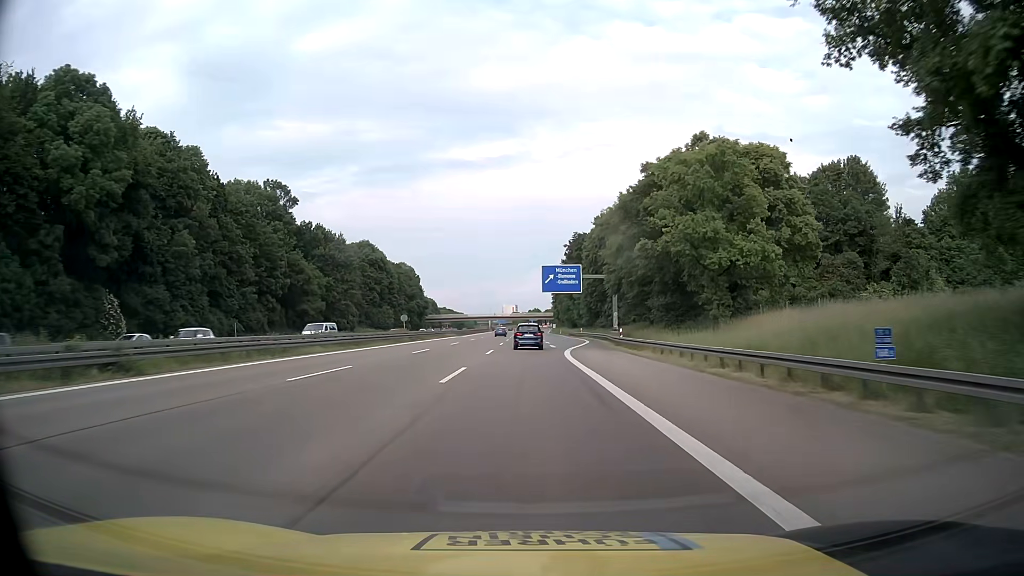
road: motorway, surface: asphalt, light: Day
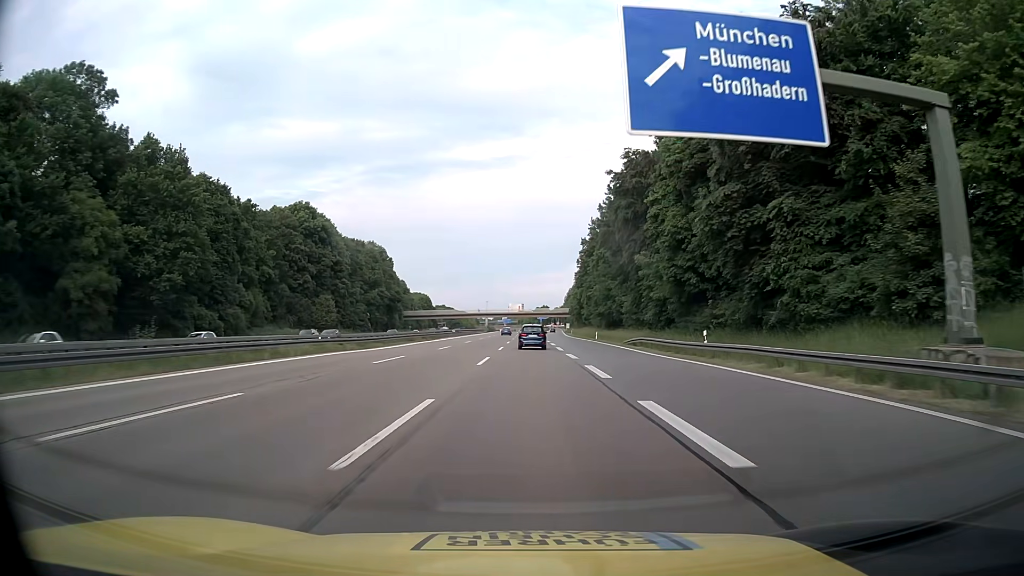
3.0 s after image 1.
(-0.1, +64.3) m; 0°
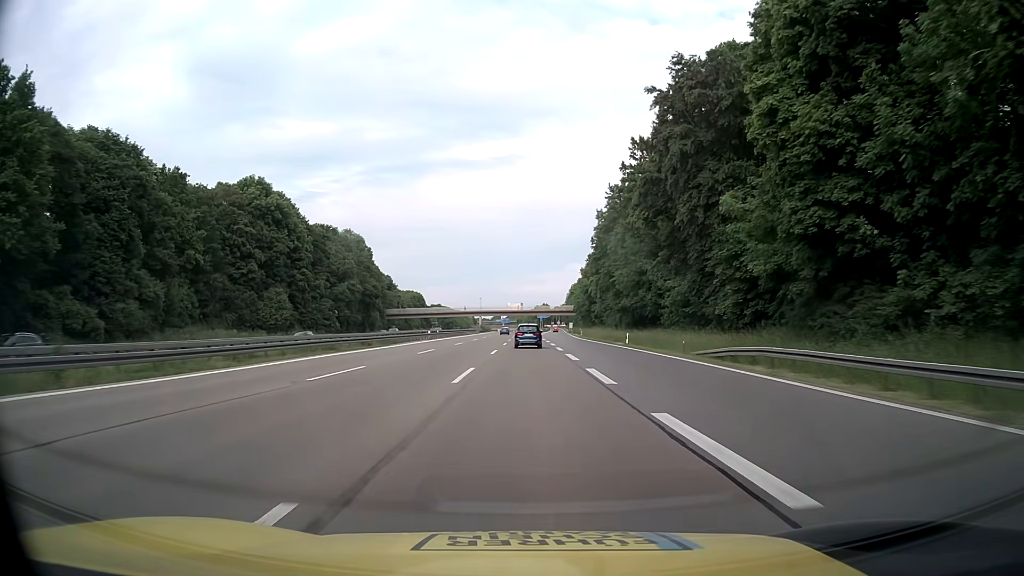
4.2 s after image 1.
(0.0, +25.7) m; 0°
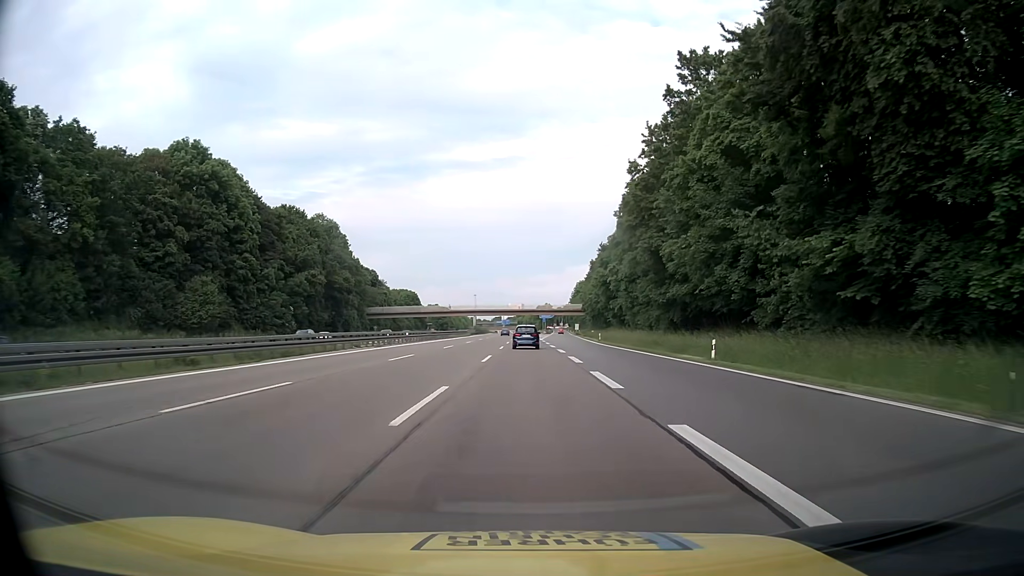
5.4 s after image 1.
(0.0, +25.7) m; 0°
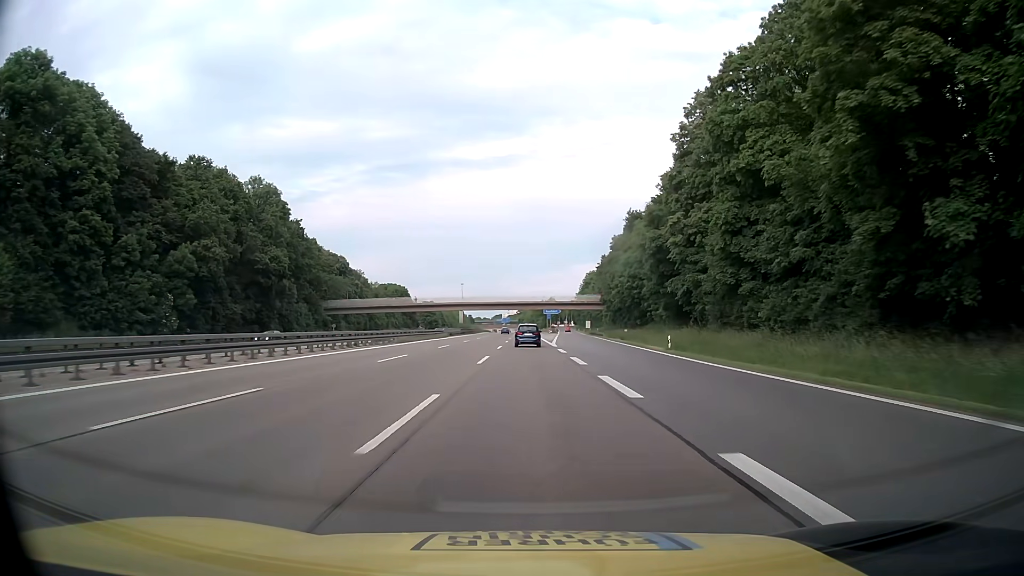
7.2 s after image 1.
(-0.1, +38.4) m; 0°
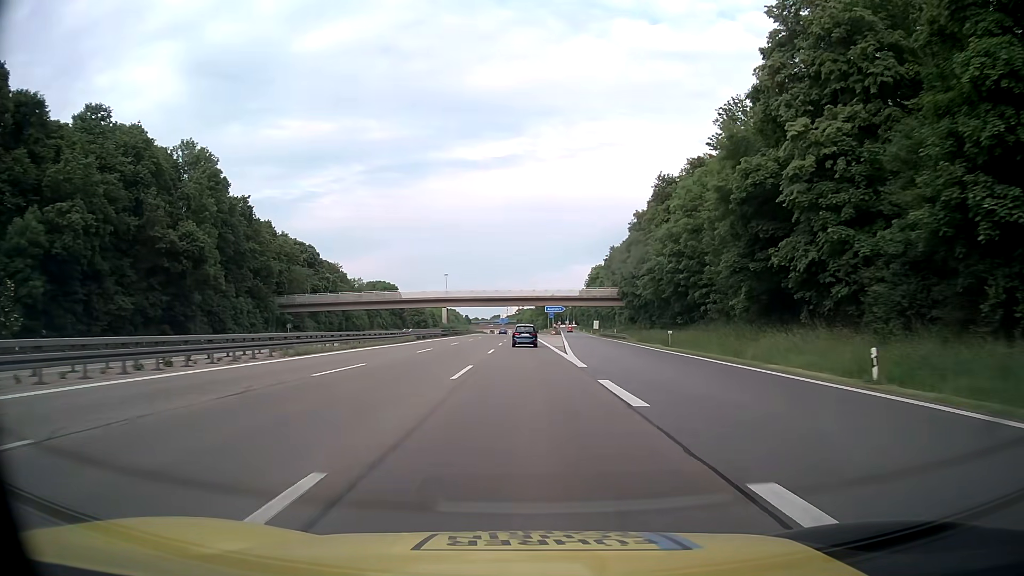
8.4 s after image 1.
(+0.1, +25.6) m; 0°
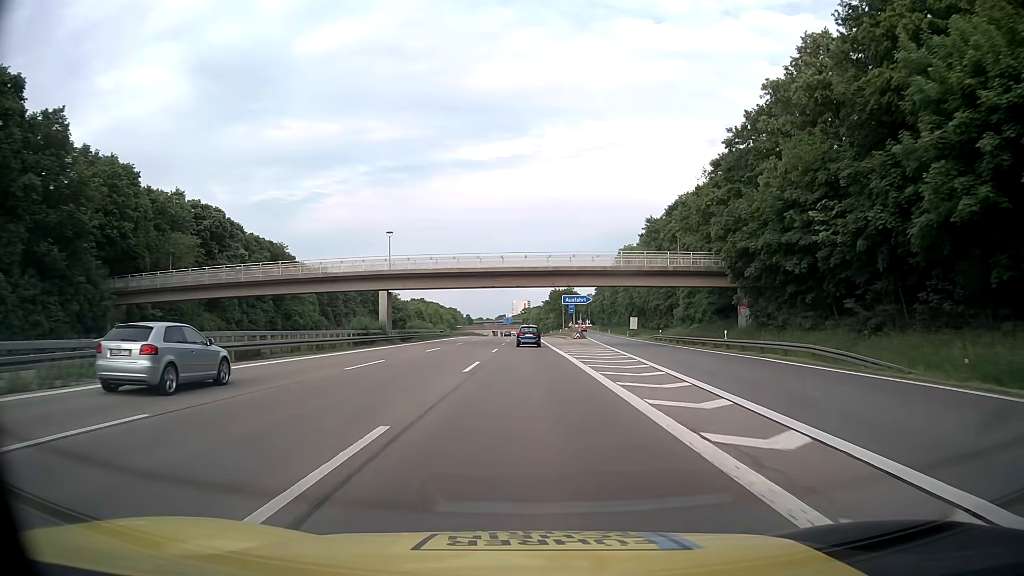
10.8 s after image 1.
(-0.5, +51.2) m; -1°
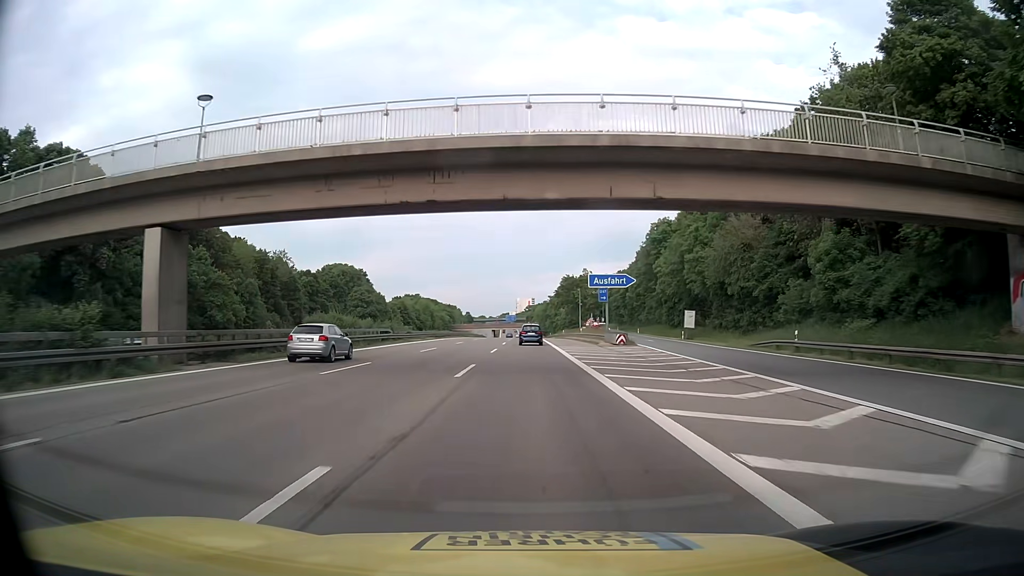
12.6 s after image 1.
(-0.1, +38.9) m; 0°
(0, +10) (0, +20) (0, +30) (0, +40) (0, +50) (0, +60) (0, +70) (0, +80) (0, +90) (0, +100) m
